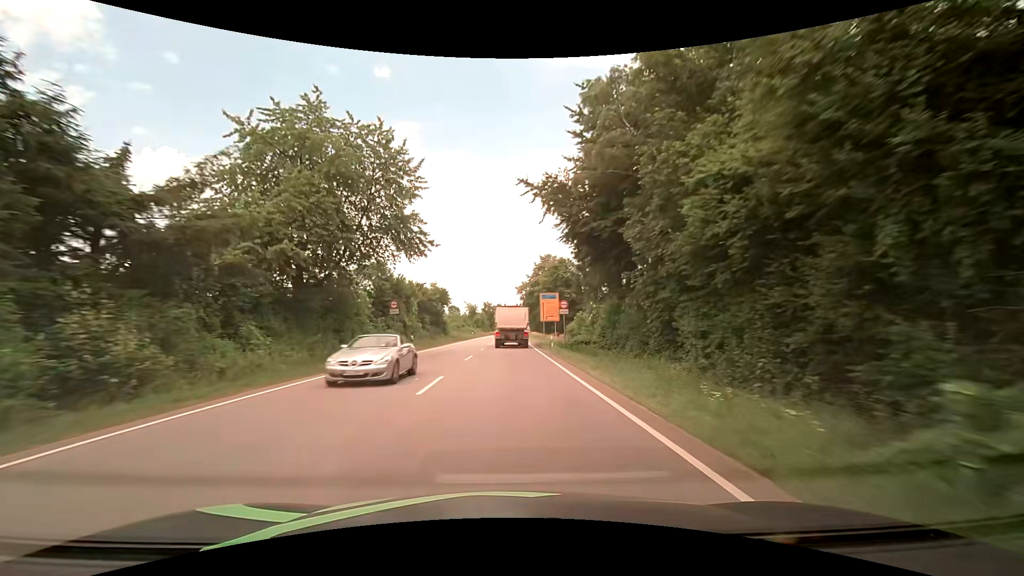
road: primary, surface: asphalt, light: Day
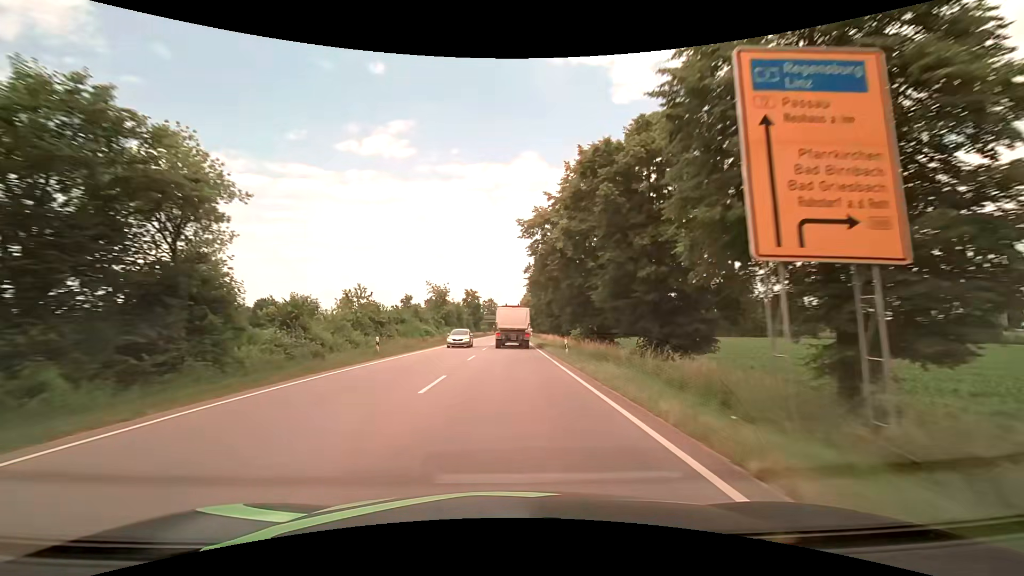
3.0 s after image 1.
(+0.6, +59.4) m; +1°
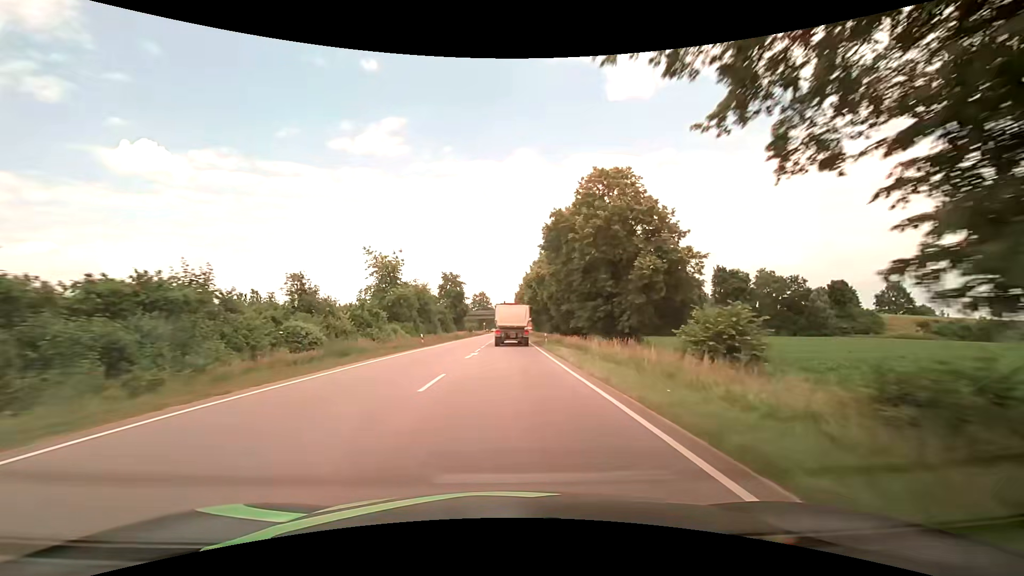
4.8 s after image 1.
(+0.2, +35.8) m; 0°
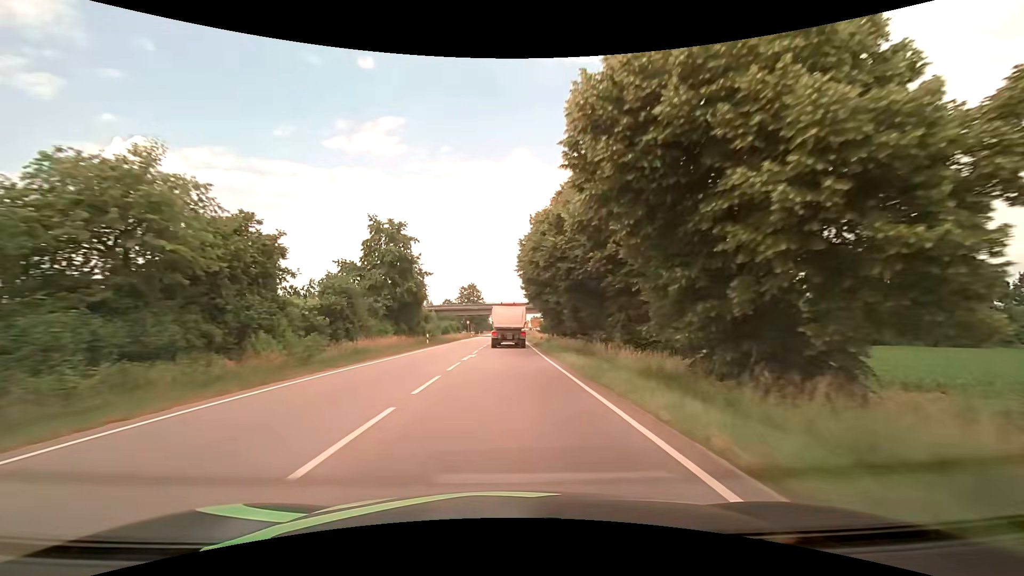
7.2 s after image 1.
(+0.3, +47.9) m; 0°
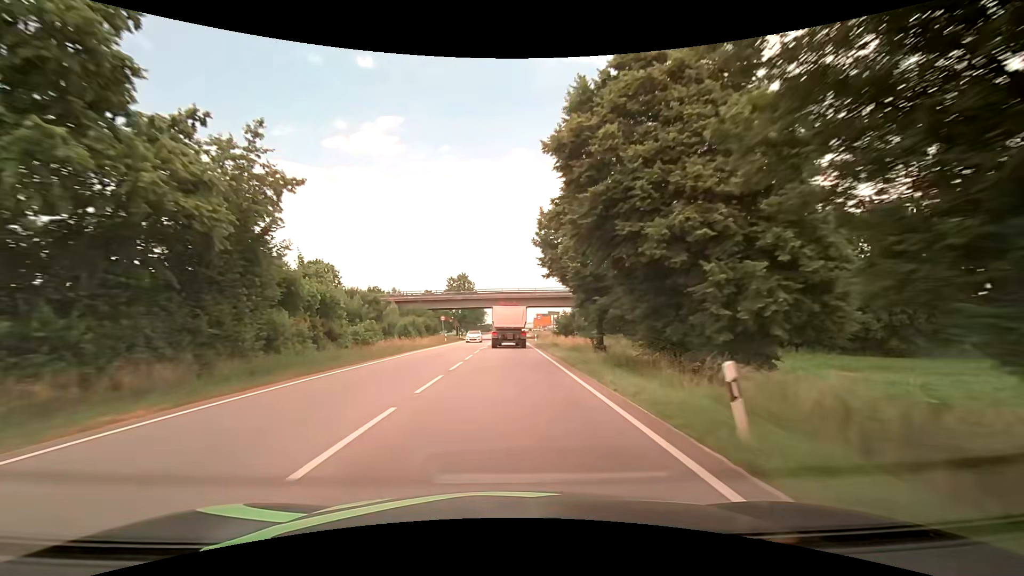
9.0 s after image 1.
(+0.1, +36.1) m; 0°
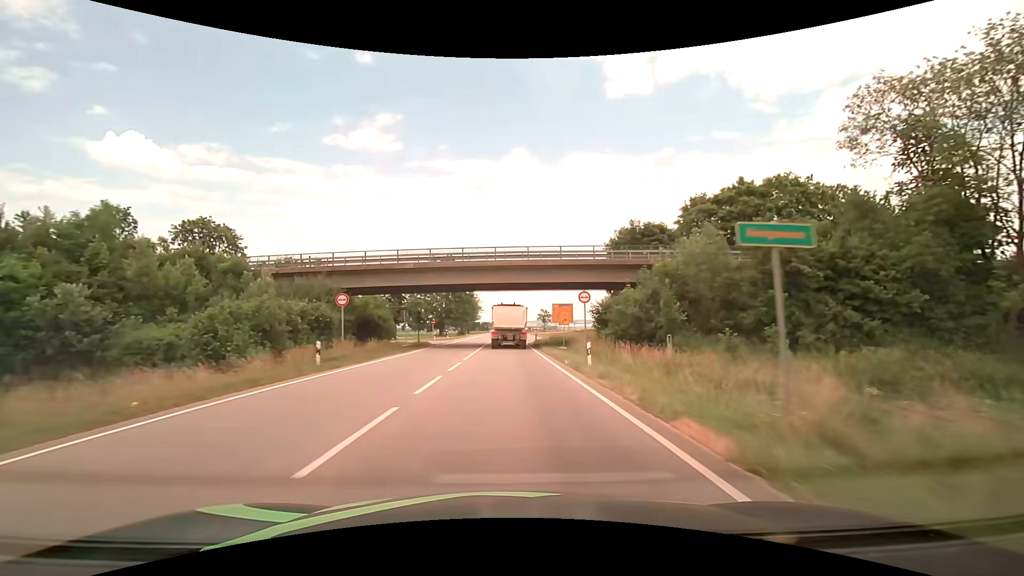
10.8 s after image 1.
(+0.6, +36.0) m; +1°
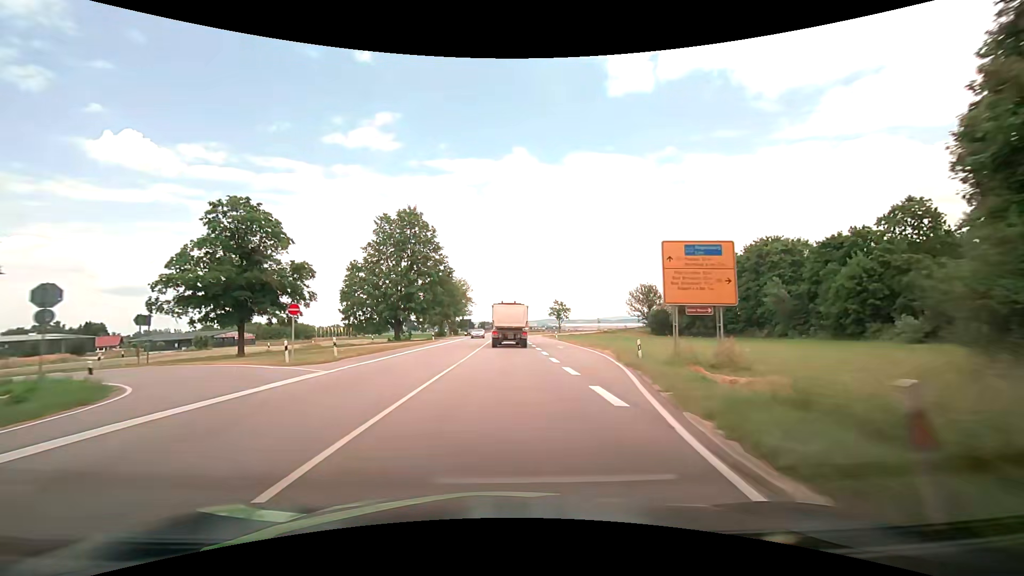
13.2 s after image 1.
(-0.1, +47.7) m; 0°
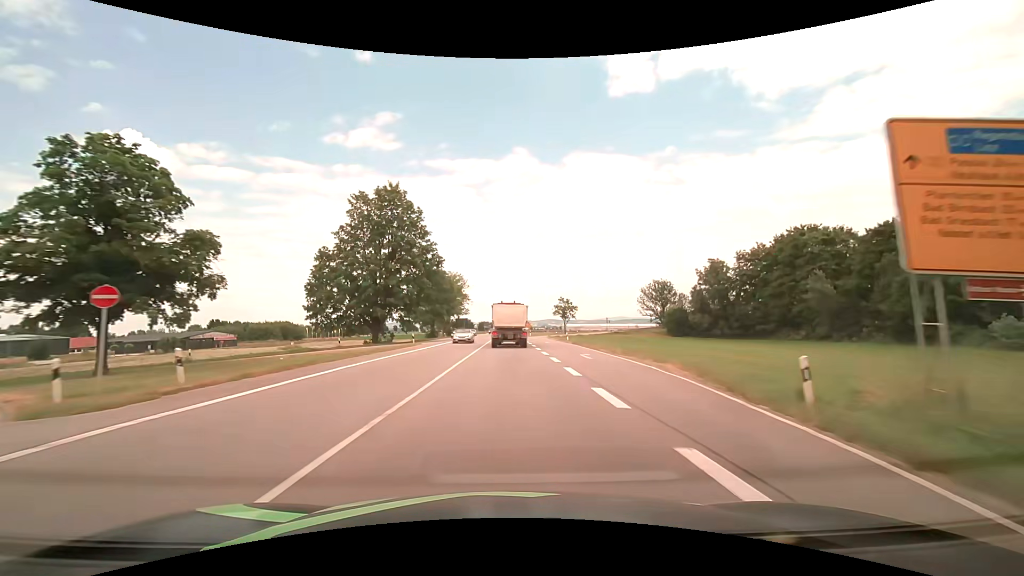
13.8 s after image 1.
(0.0, +11.9) m; +1°
(0, +10) (0, +20) (0, +30) (0, +40) (-1, +50) (-1, +60) (-1, +70) (-1, +80) (-1, +90) (-1, +100) m
